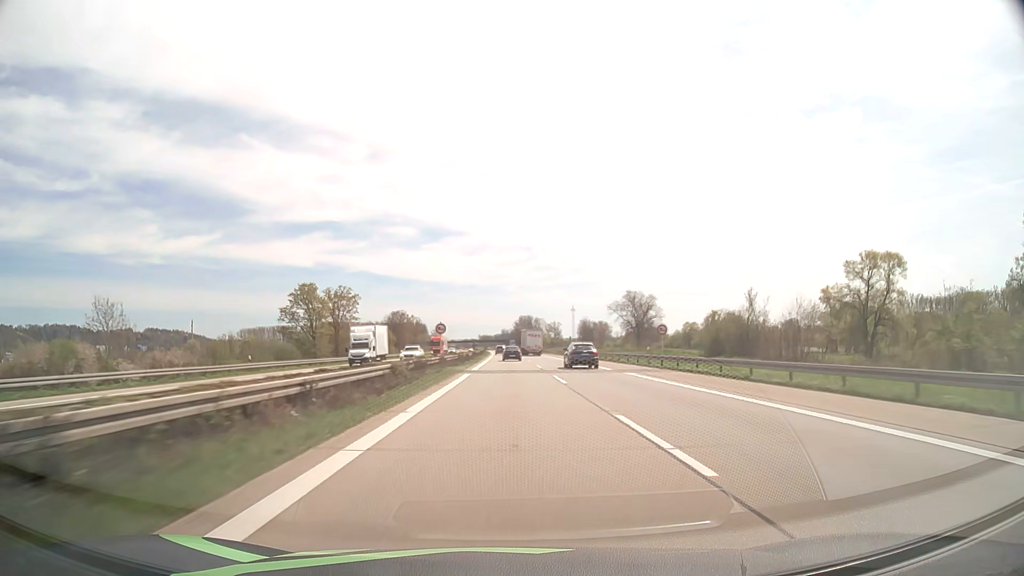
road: motorway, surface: asphalt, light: Day
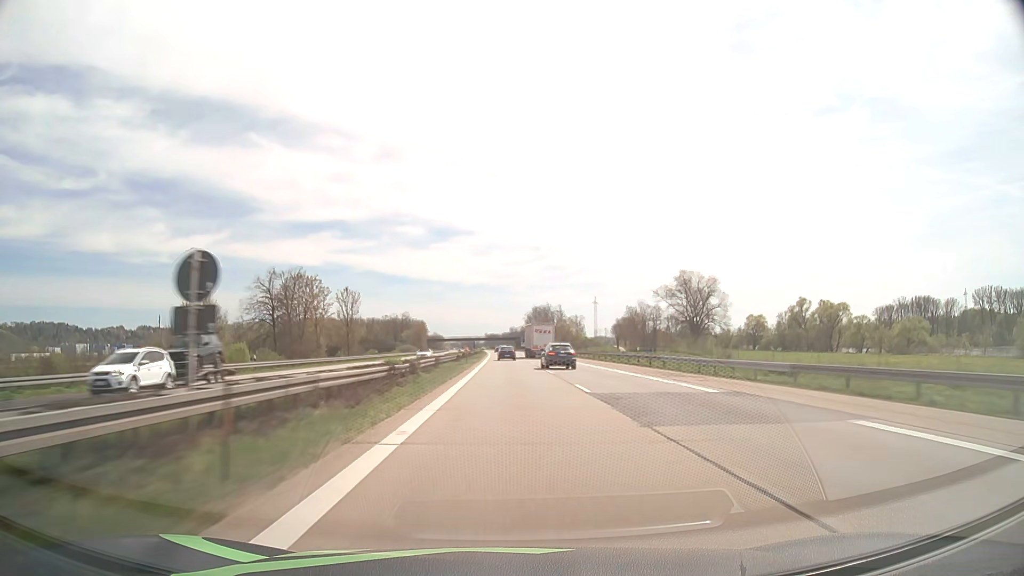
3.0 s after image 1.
(-0.6, +99.8) m; -1°
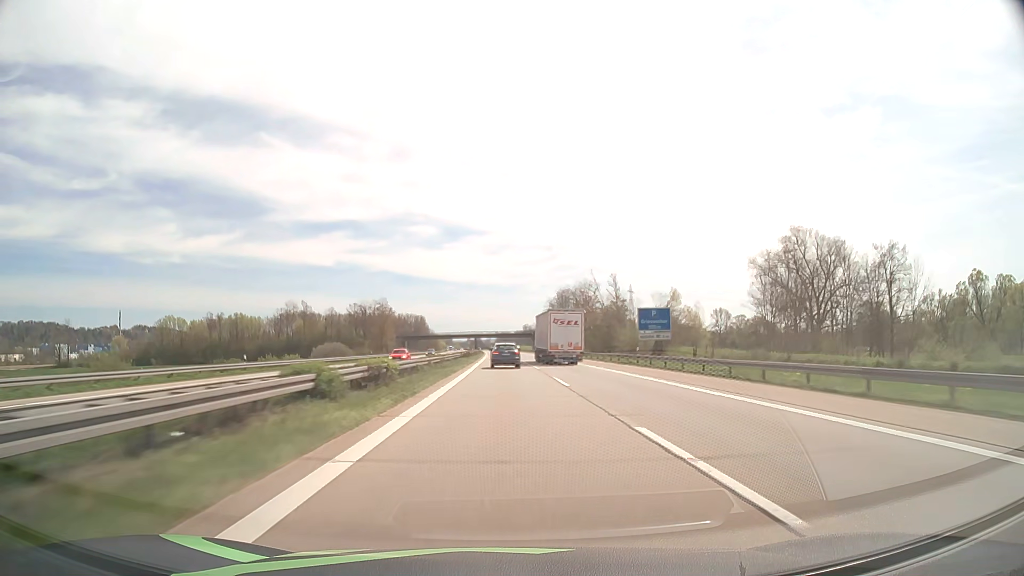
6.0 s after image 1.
(-0.7, +101.9) m; -1°
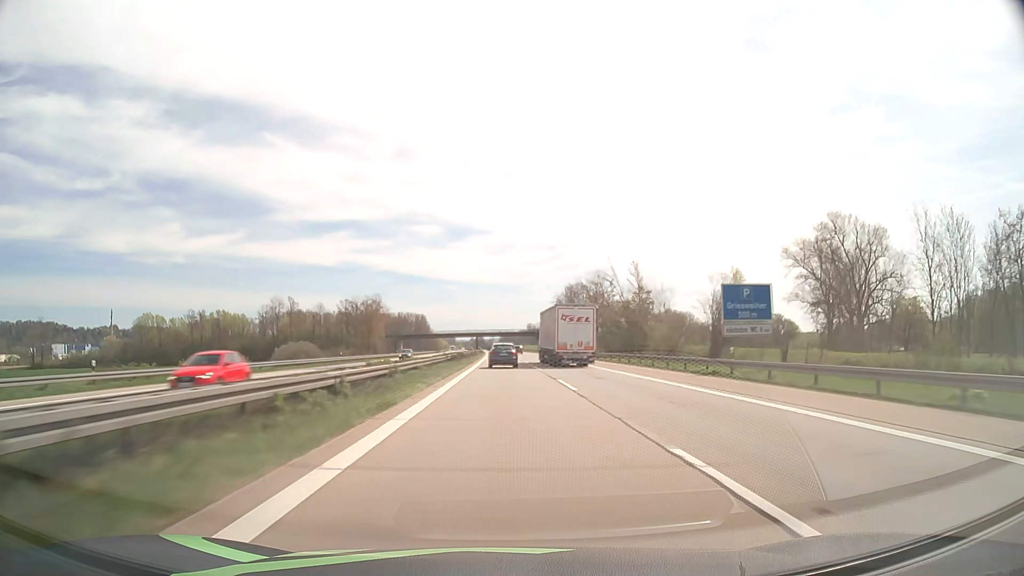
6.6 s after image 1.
(-0.1, +20.6) m; 0°
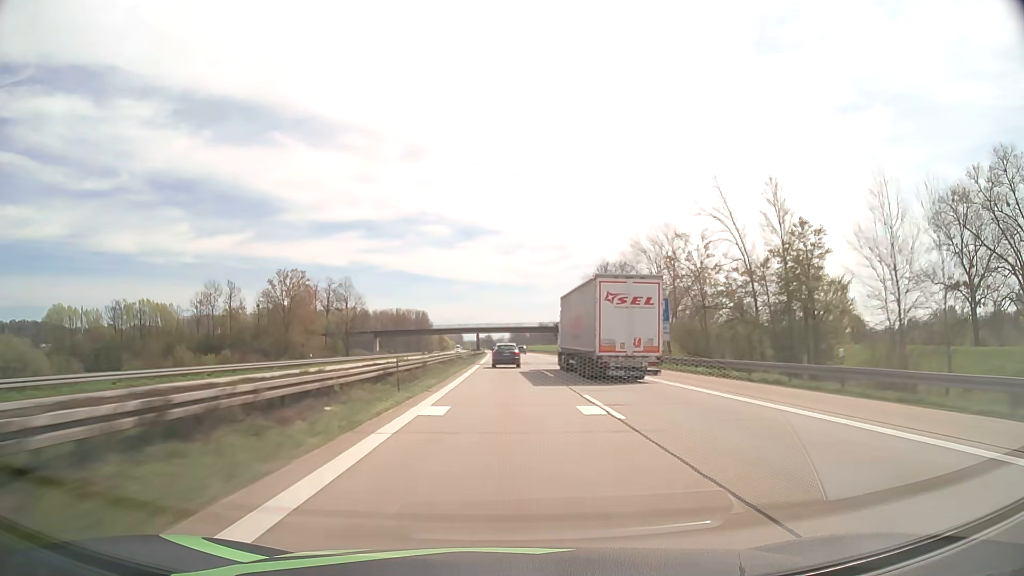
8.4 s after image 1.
(-0.4, +62.2) m; -1°
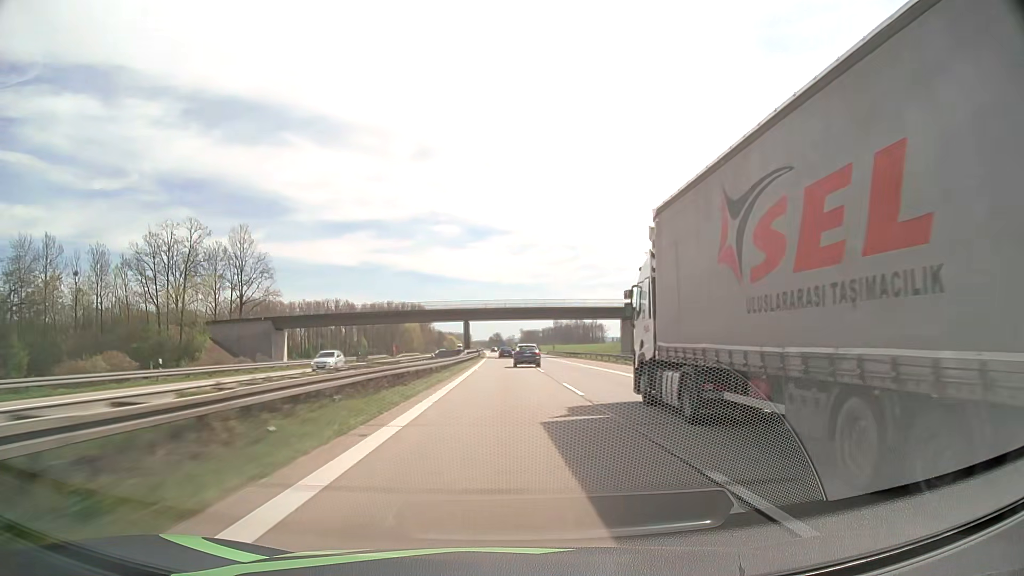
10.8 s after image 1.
(-0.6, +84.4) m; -1°
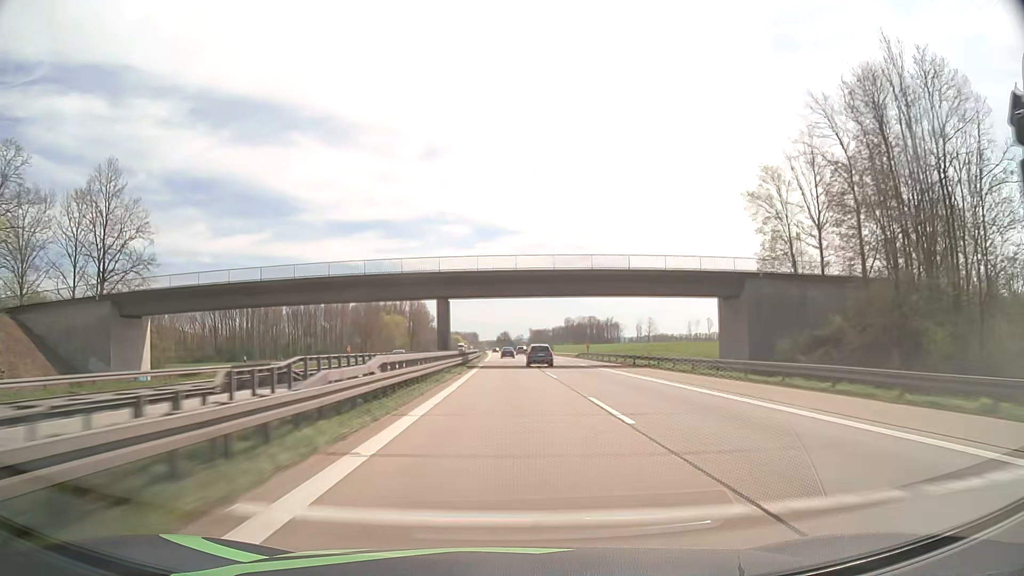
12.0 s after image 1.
(-0.2, +43.3) m; -1°
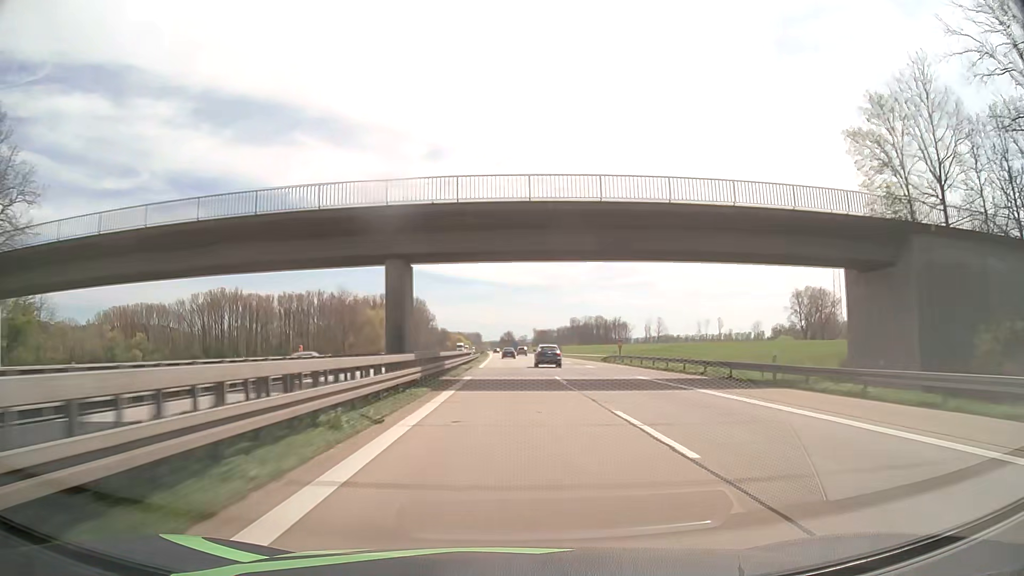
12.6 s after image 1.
(-0.1, +22.0) m; 0°
(0, +10) (0, +20) (0, +30) (0, +40) (0, +50) (0, +60) (0, +70) (0, +80) (0, +90) (0, +100) m
